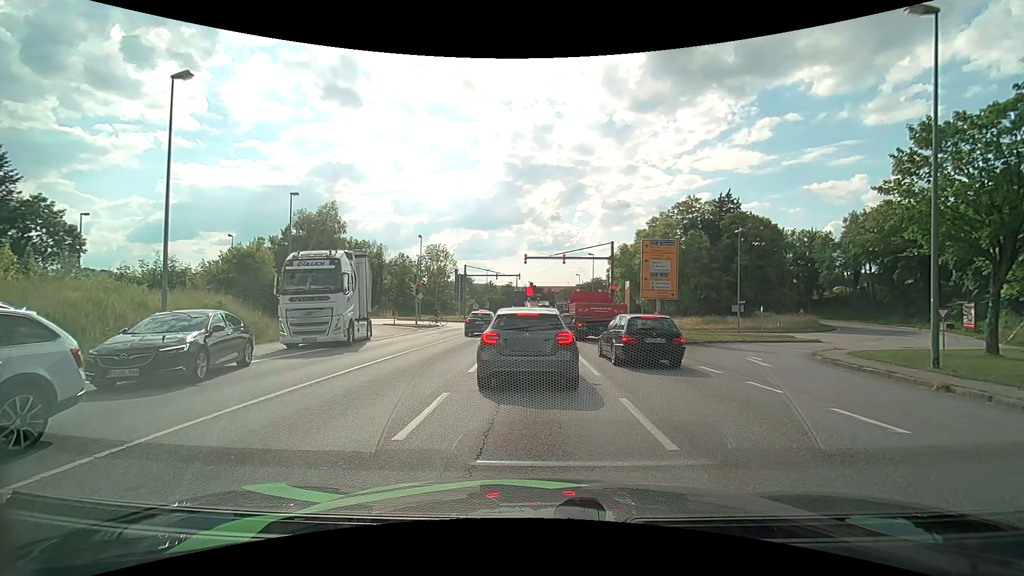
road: primary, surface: asphalt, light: Day
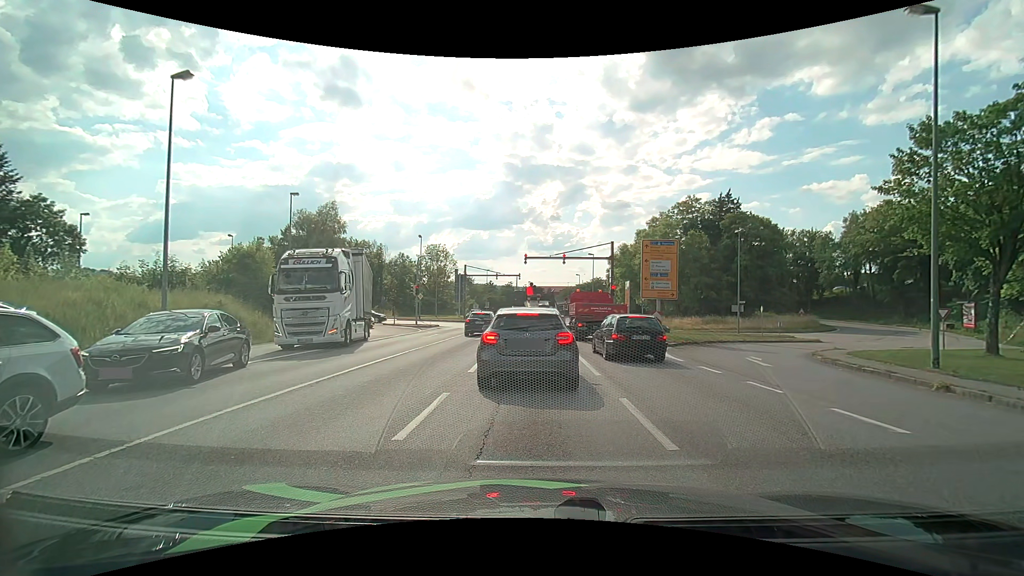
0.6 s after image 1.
(0.0, 0.0) m; 0°
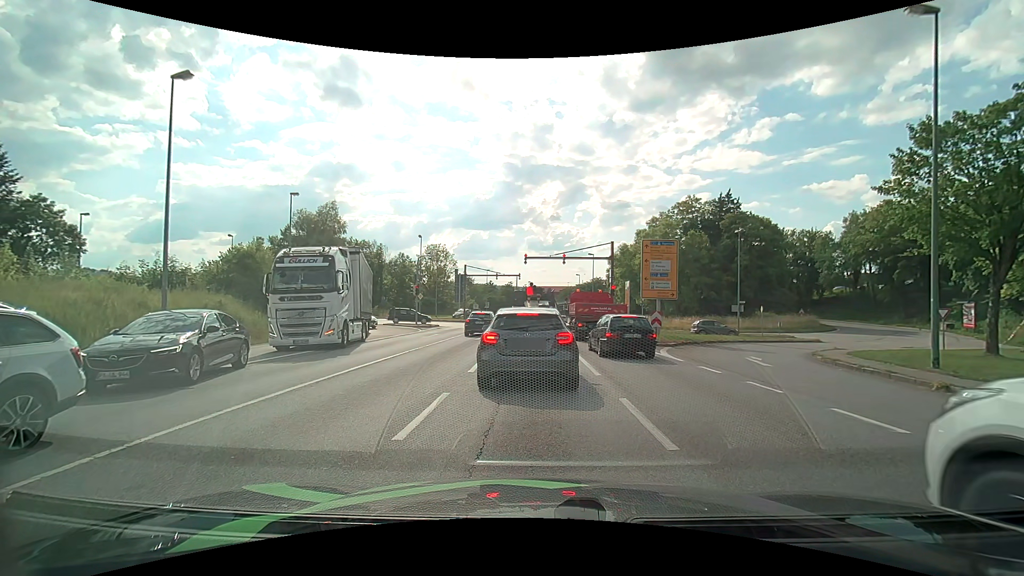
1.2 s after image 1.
(0.0, 0.0) m; 0°
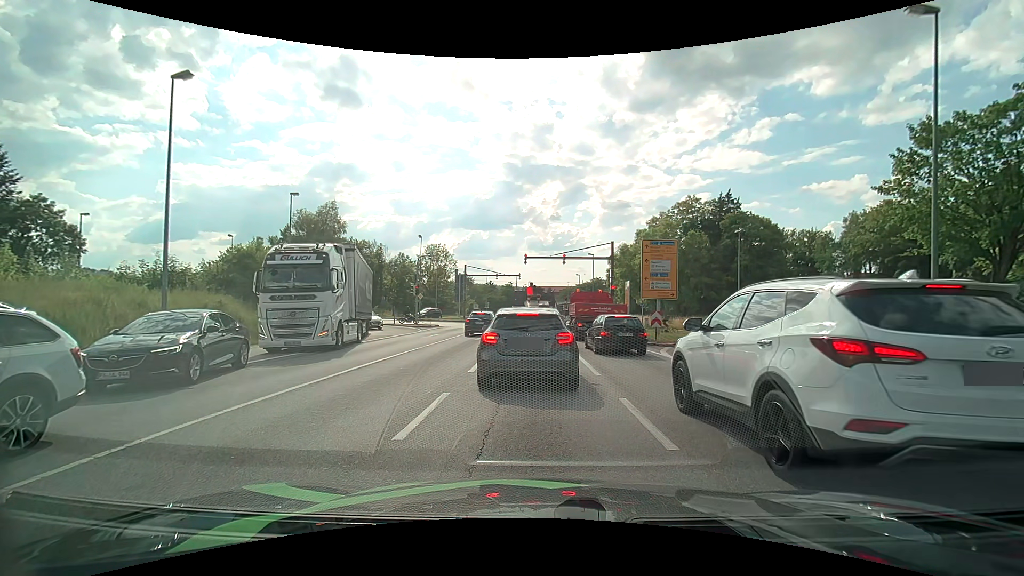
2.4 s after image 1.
(0.0, 0.0) m; 0°
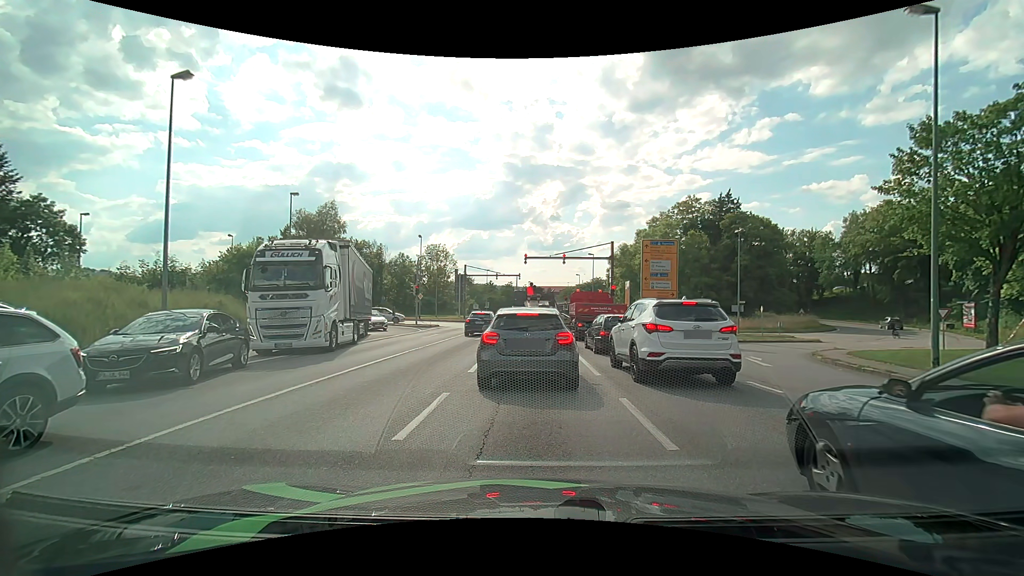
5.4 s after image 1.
(0.0, 0.0) m; 0°
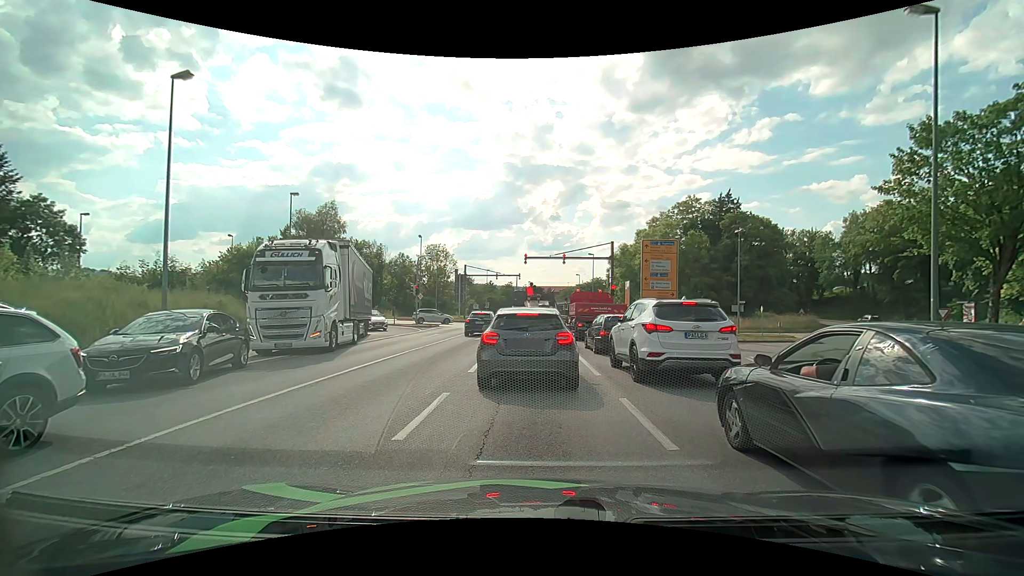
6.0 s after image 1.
(0.0, 0.0) m; 0°
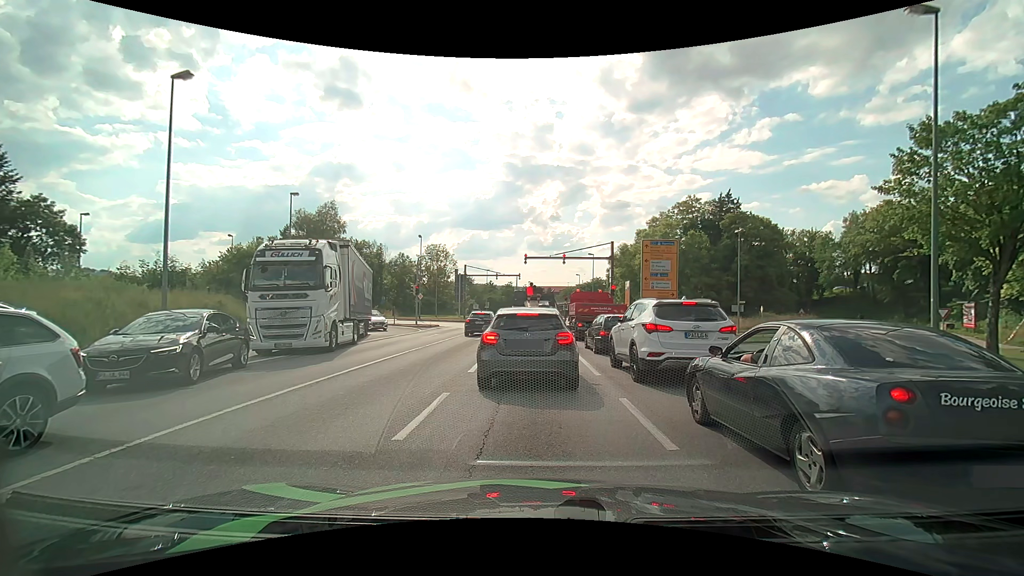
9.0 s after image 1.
(0.0, 0.0) m; 0°
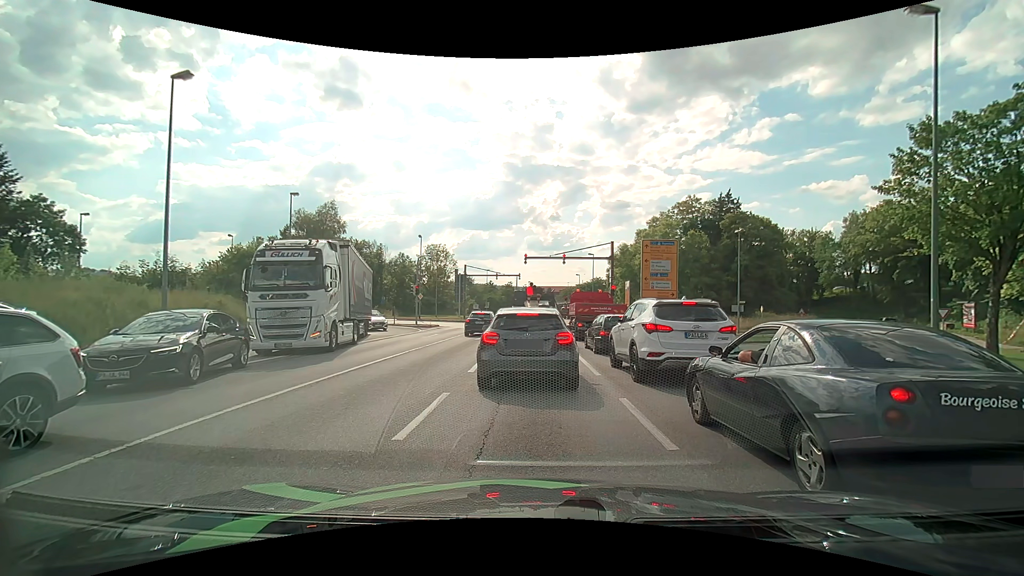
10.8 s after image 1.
(0.0, 0.0) m; 0°
(0, +10) (0, +20) (0, +30) (0, +40) (-2, +50) (-9, +56) (-19, +58) (-29, +59) (-39, +60) (-49, +61) m
